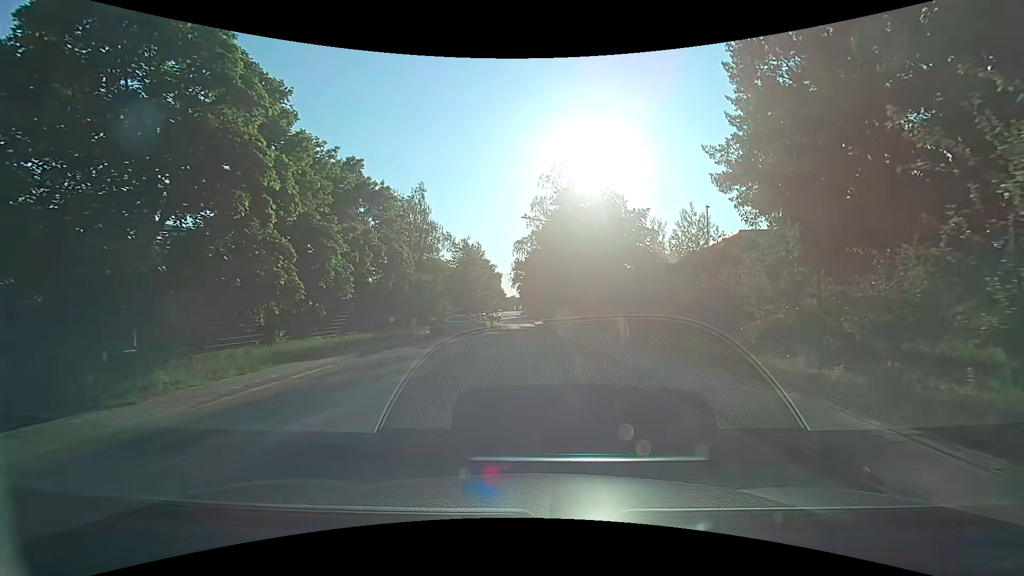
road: residential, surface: asphalt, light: Day
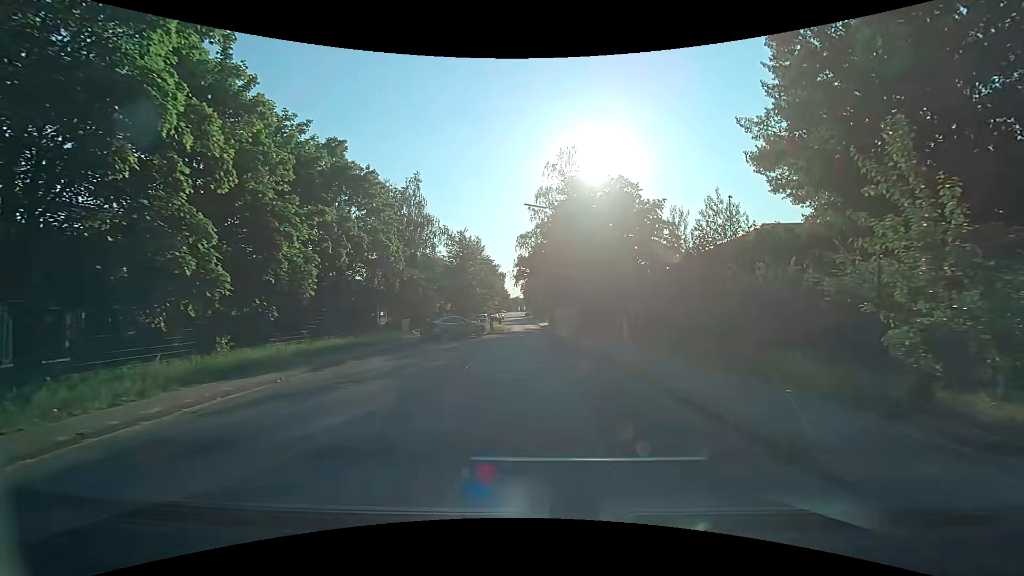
(0.0, +4.2) m; 0°
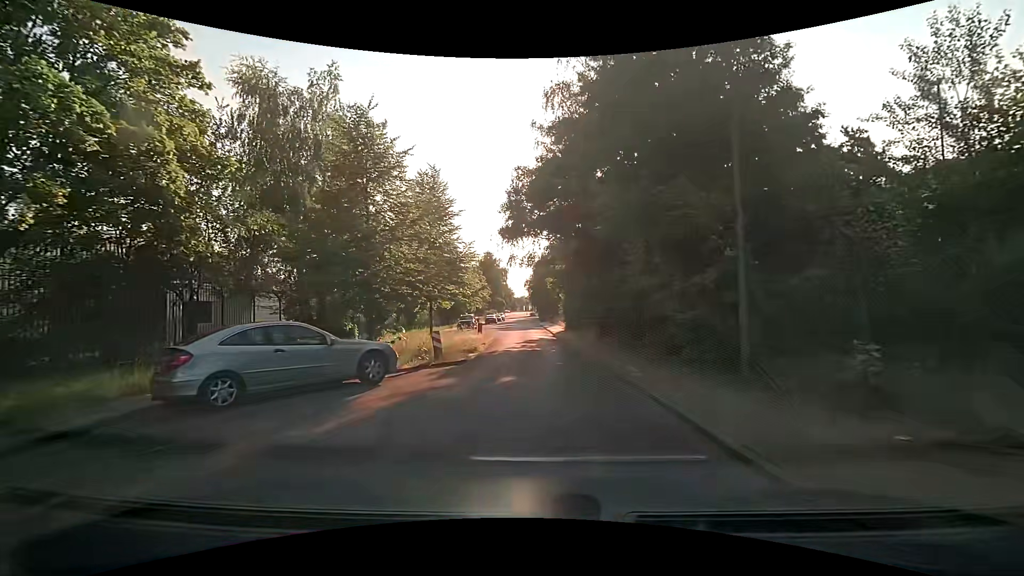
(+0.1, +21.4) m; 0°
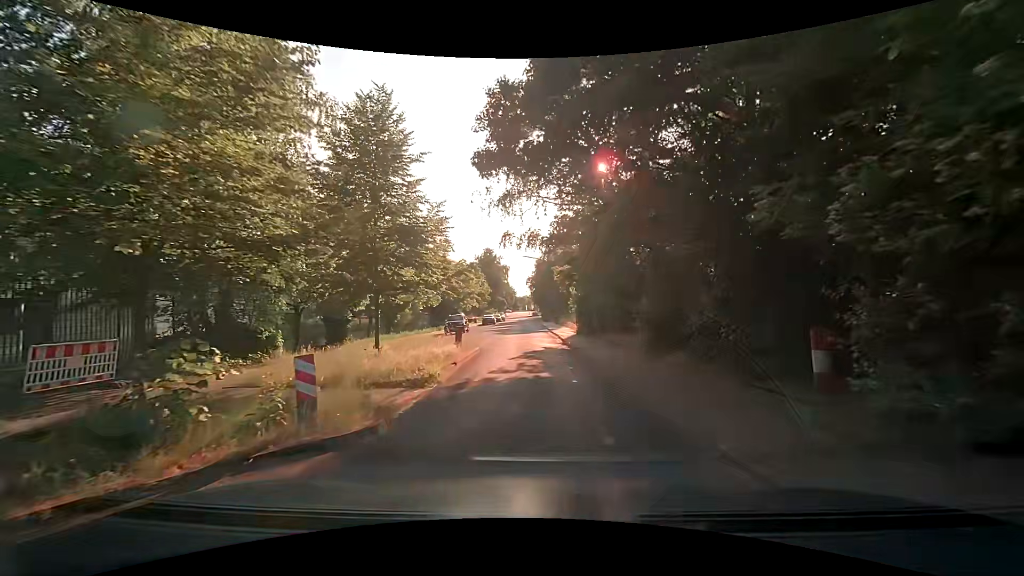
(0.0, +8.2) m; 0°
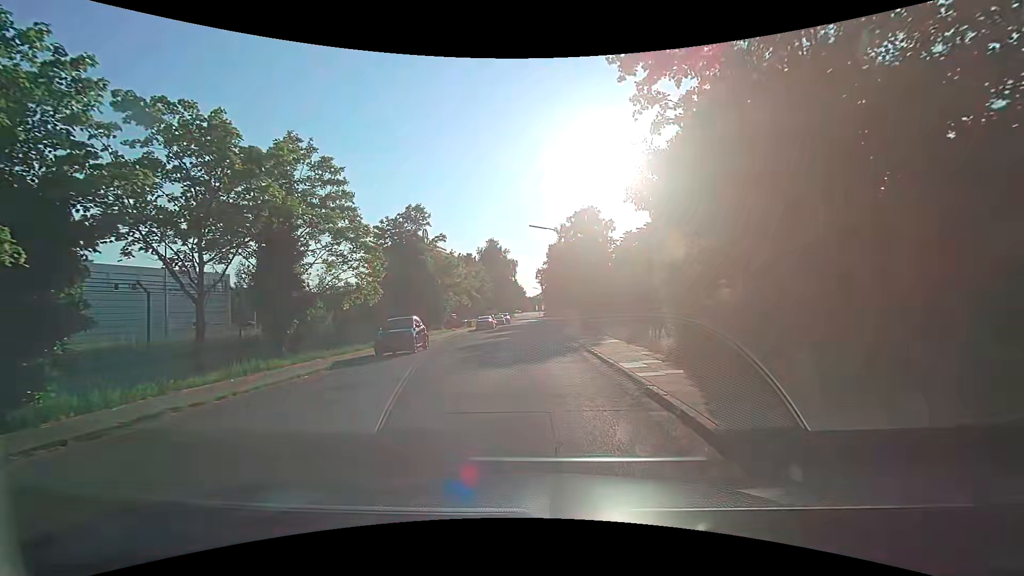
(-0.1, +19.8) m; -3°
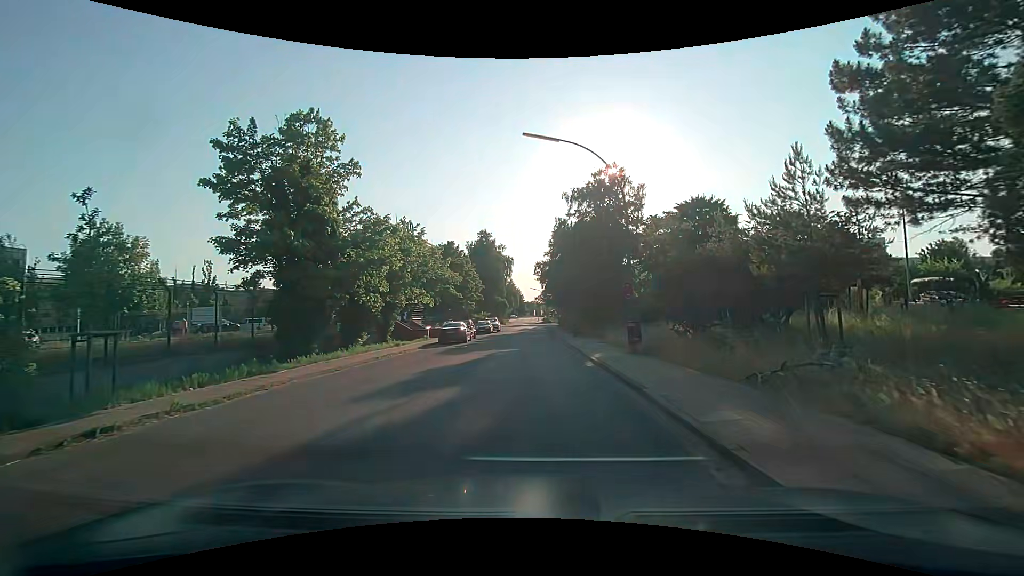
(+0.6, +19.6) m; +2°
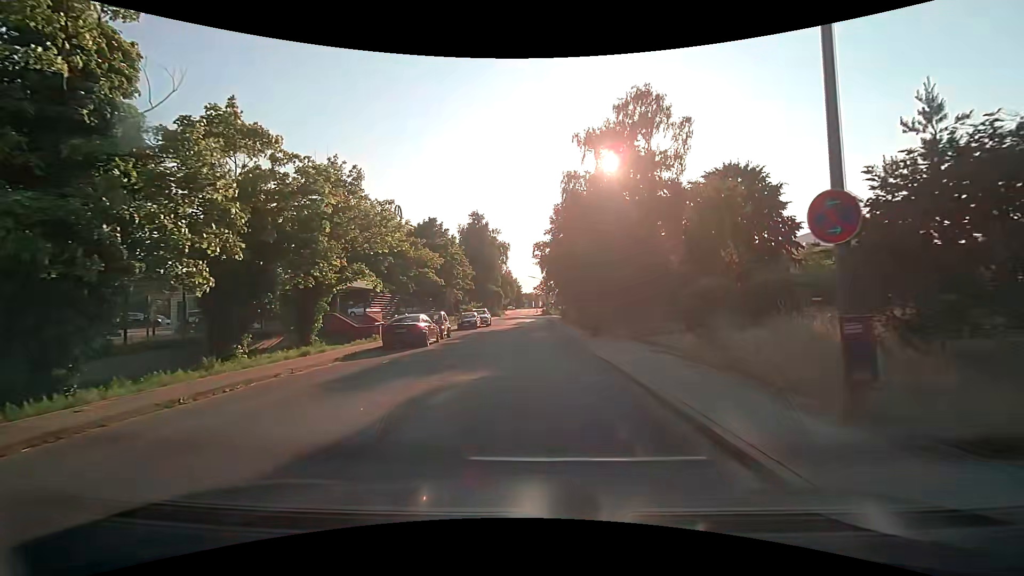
(0.0, +12.0) m; +1°
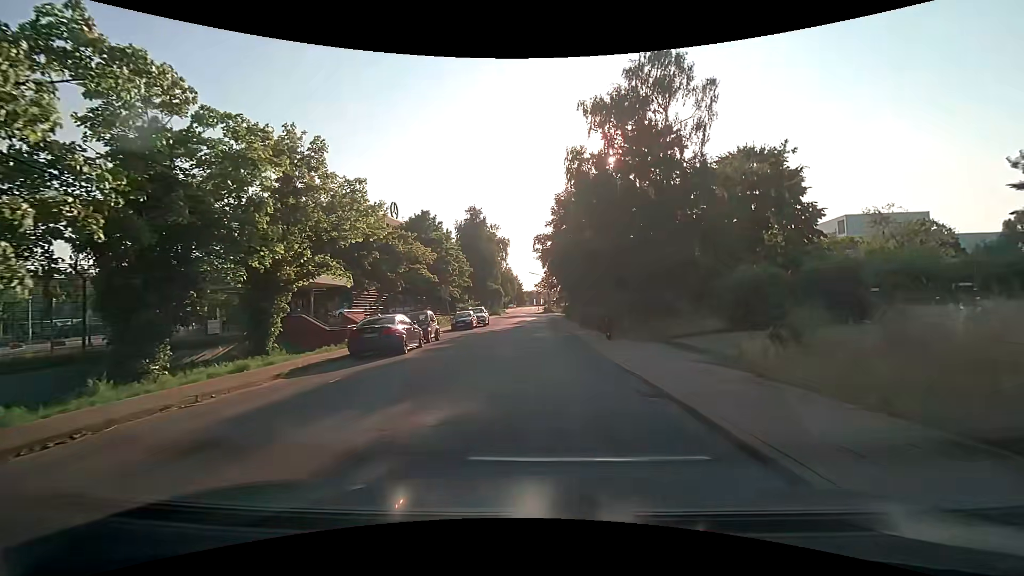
(0.0, +4.1) m; 0°
(0, +10) (0, +20) (0, +30) (-1, +40) (-1, +50) (-1, +60) (+1, +70) (+8, +76) (+18, +77) (+28, +75) m
